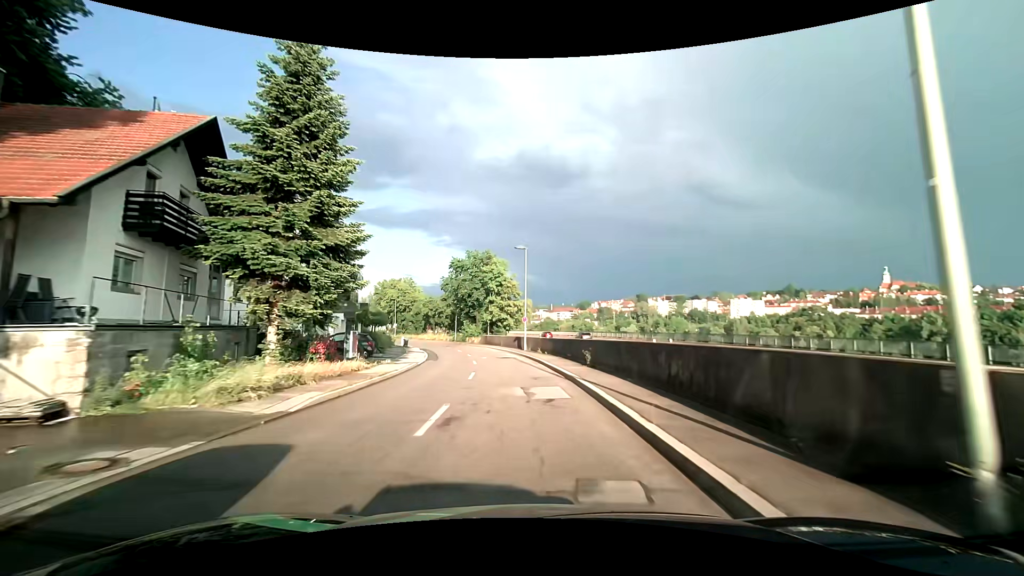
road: tertiary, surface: asphalt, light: Day
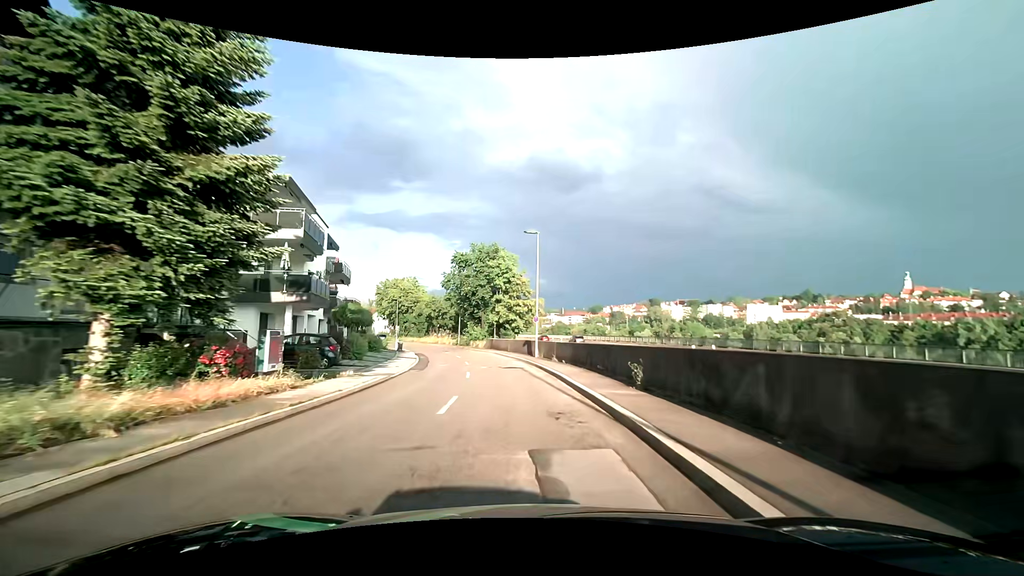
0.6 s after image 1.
(-0.1, +7.0) m; -2°
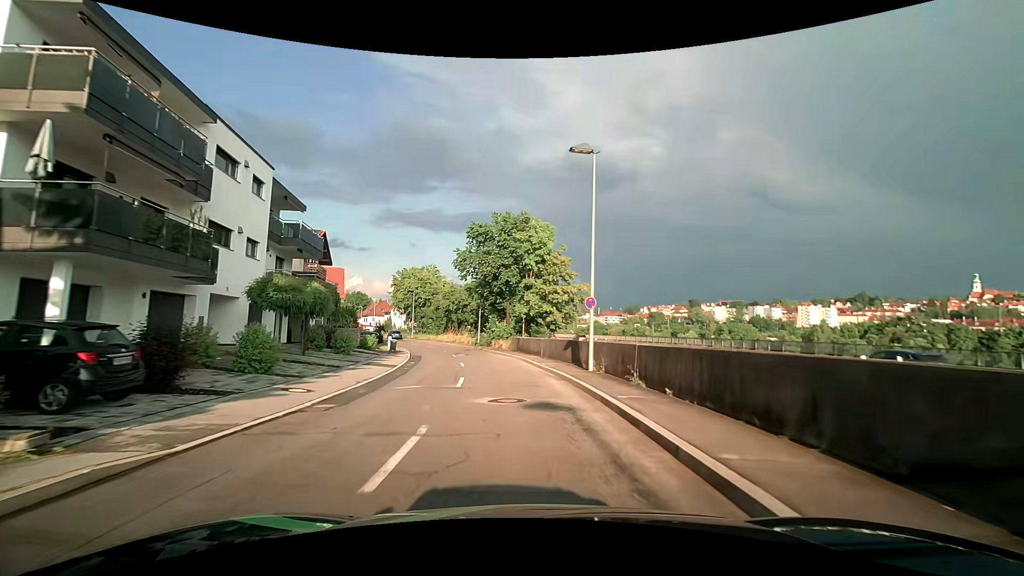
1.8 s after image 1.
(-0.4, +13.7) m; -4°
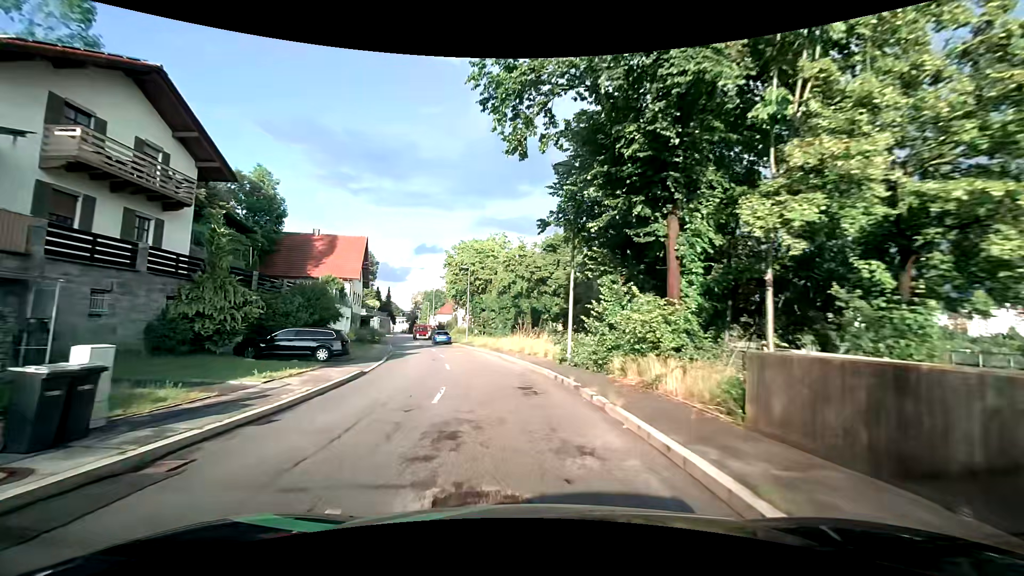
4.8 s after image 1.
(-2.7, +30.6) m; -11°
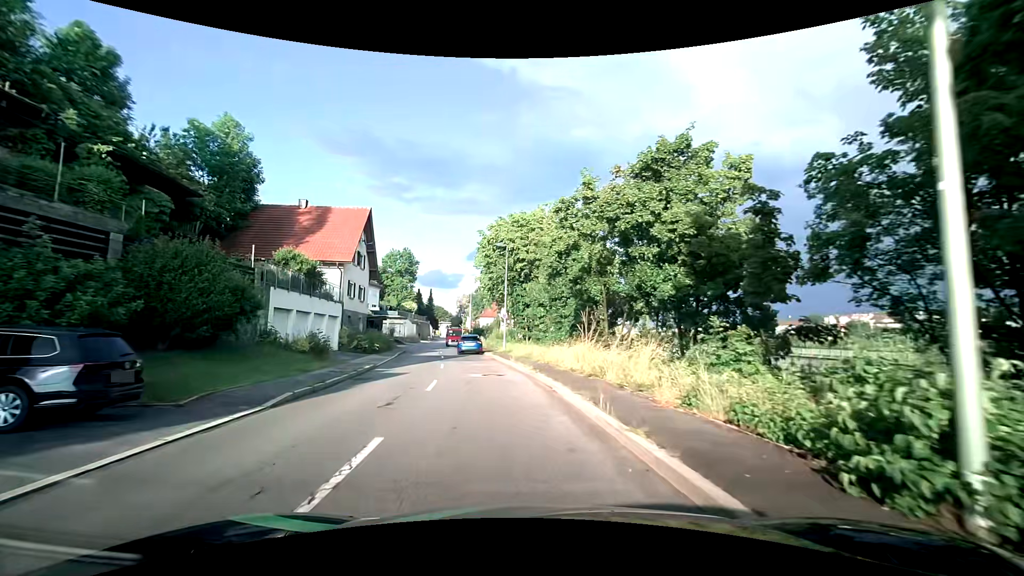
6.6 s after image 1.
(-0.8, +15.1) m; -5°
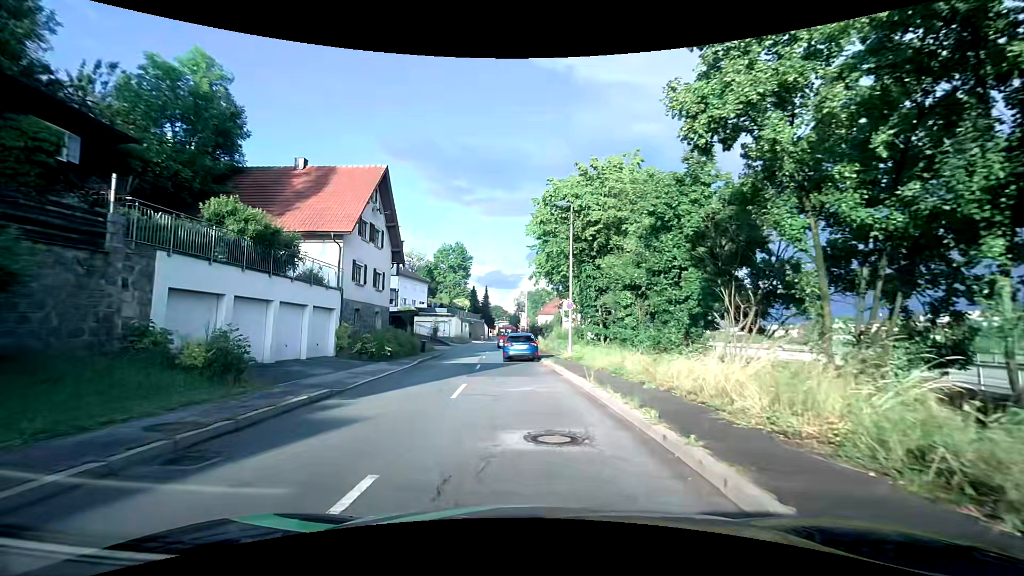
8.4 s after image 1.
(-0.7, +10.8) m; -8°
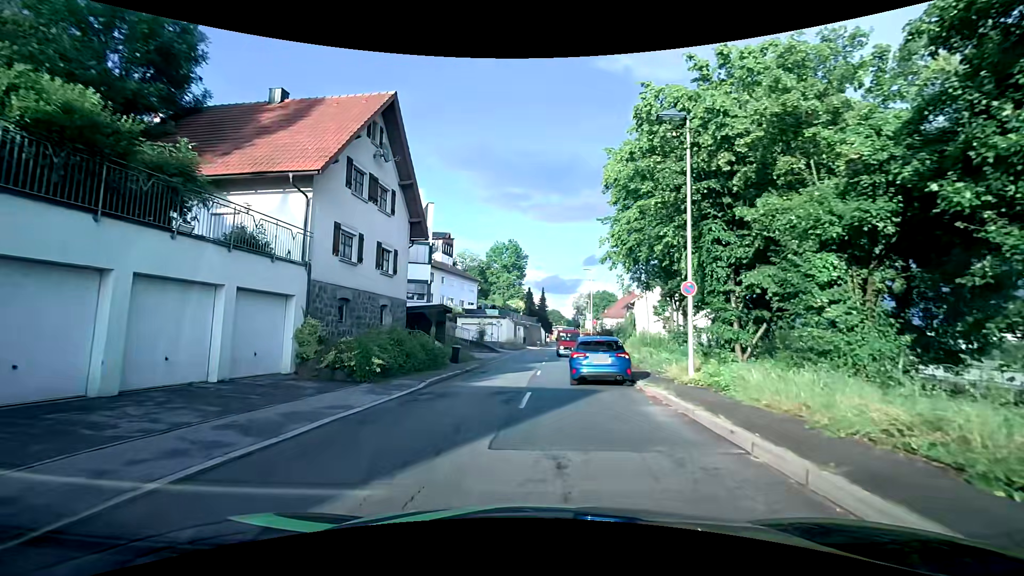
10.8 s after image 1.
(-0.6, +10.2) m; -6°
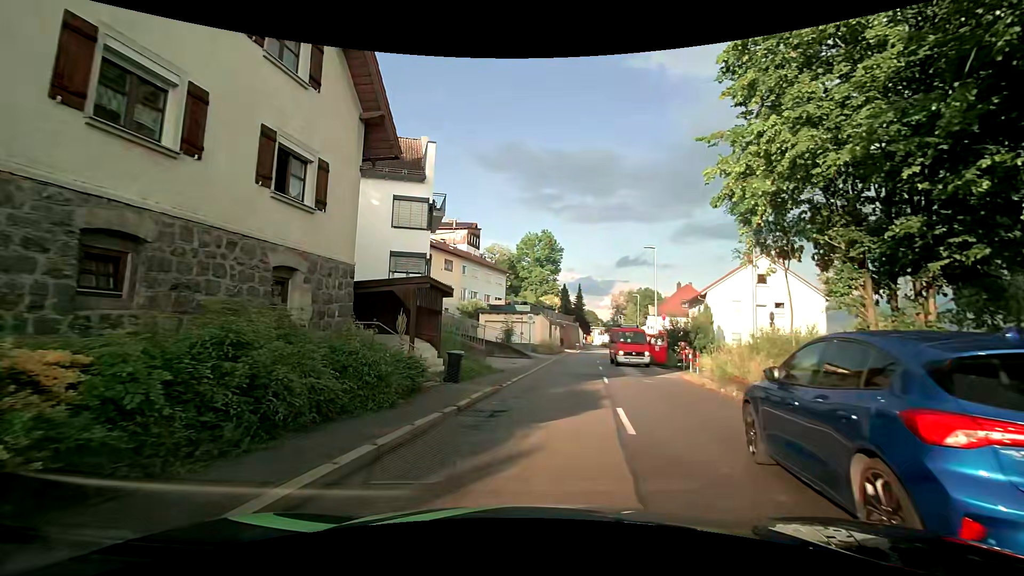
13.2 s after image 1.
(-0.6, +11.8) m; -2°
(0, +10) (+1, +20) (+1, +30) (+3, +40) (+5, +50) (+7, +59) (+9, +69) (+10, +79) (+12, +89) (+13, +99) m
